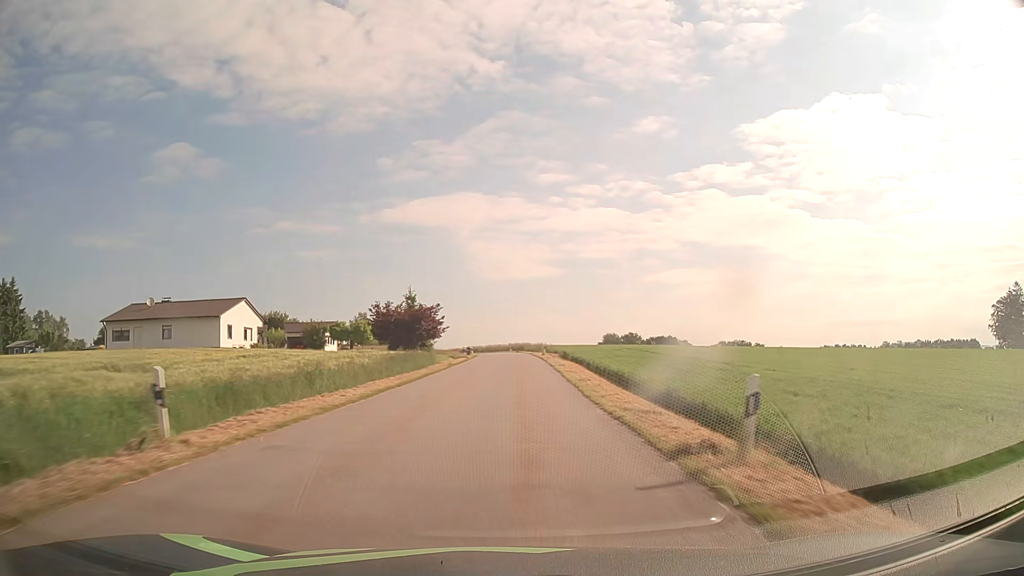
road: tertiary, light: Day
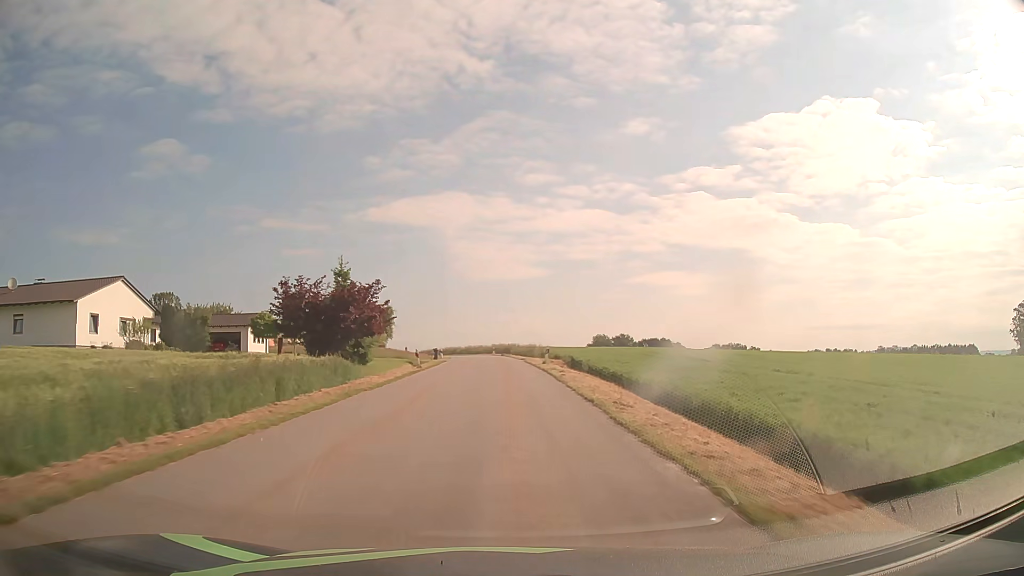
(+0.4, +21.9) m; +2°
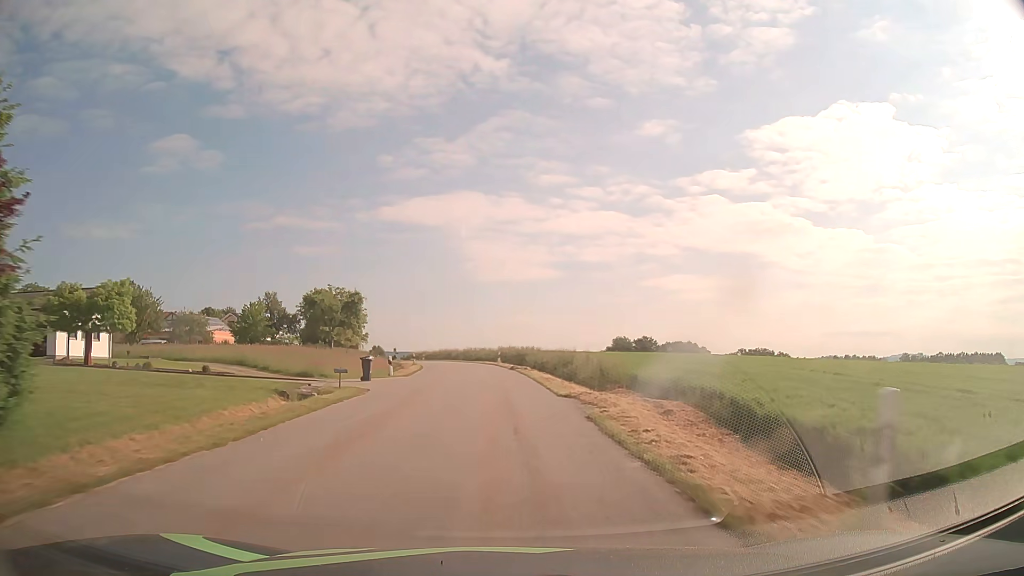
(0.0, +32.1) m; -1°
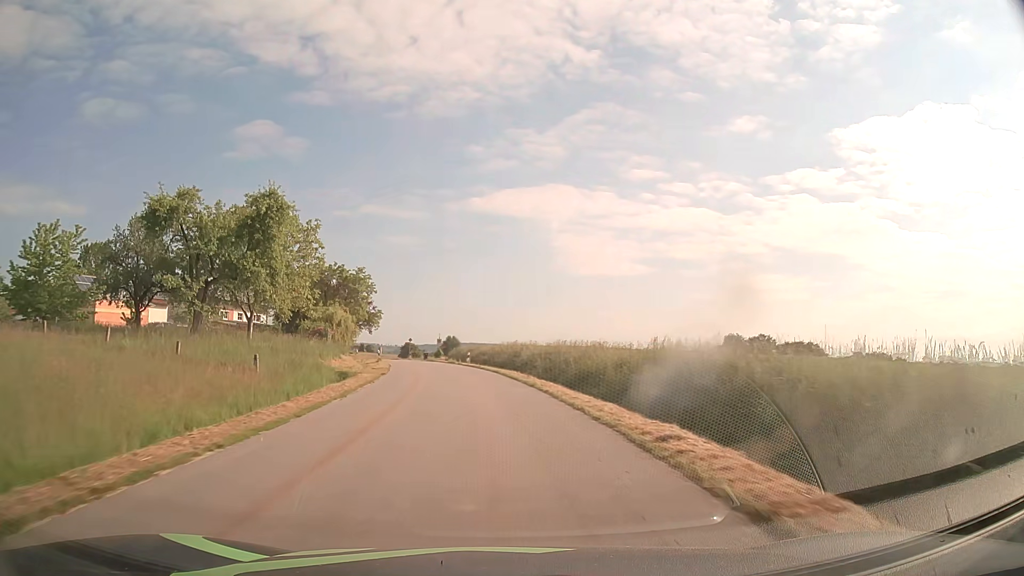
(-2.7, +51.8) m; -7°
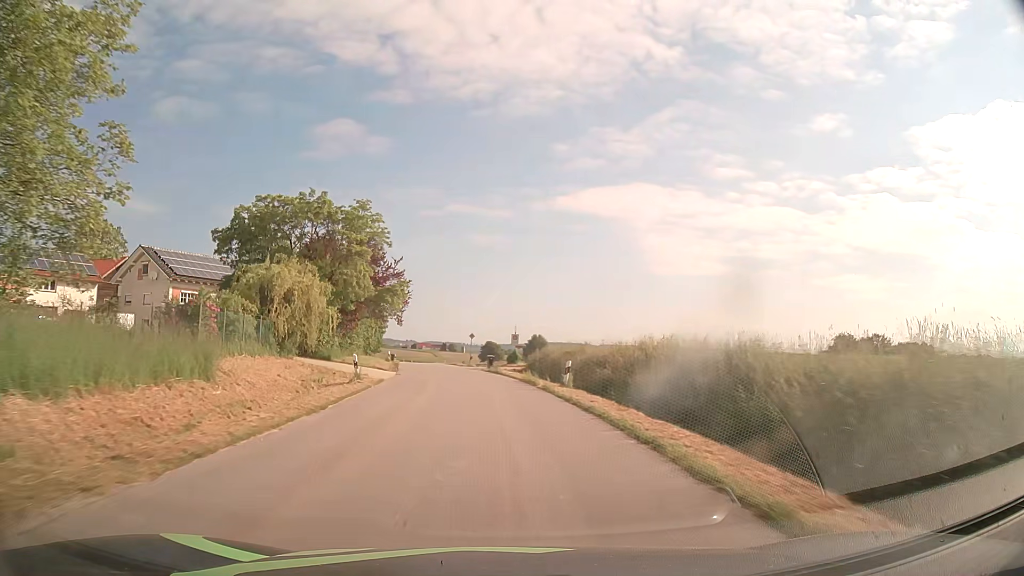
(-2.0, +30.7) m; -7°
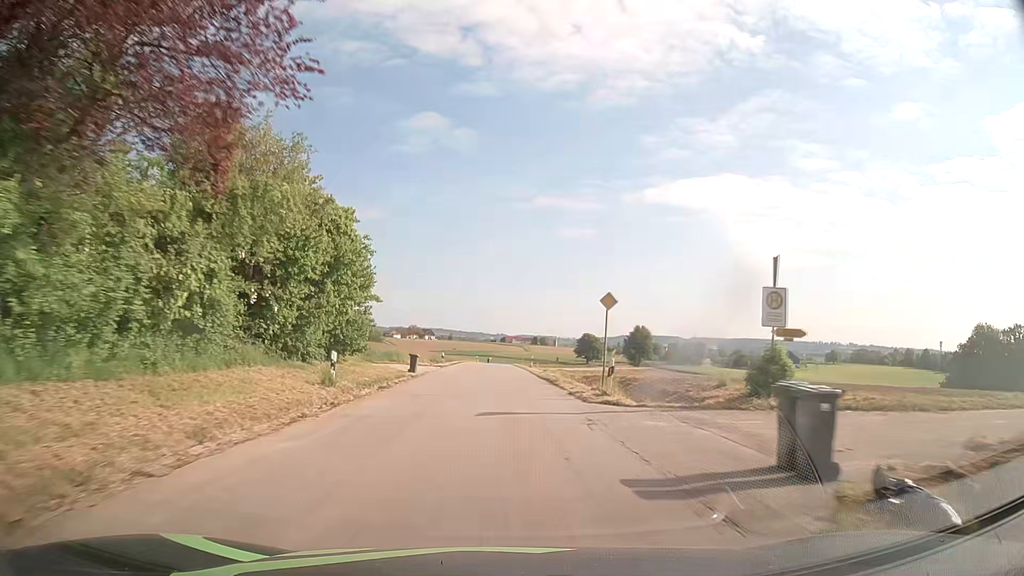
(-3.3, +40.9) m; -8°
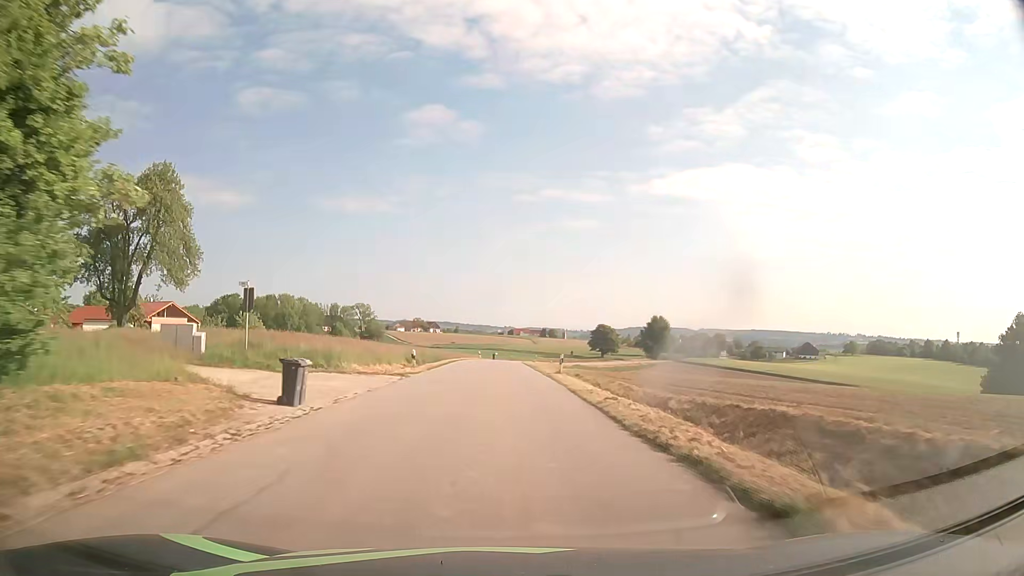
(-0.2, +20.6) m; -1°
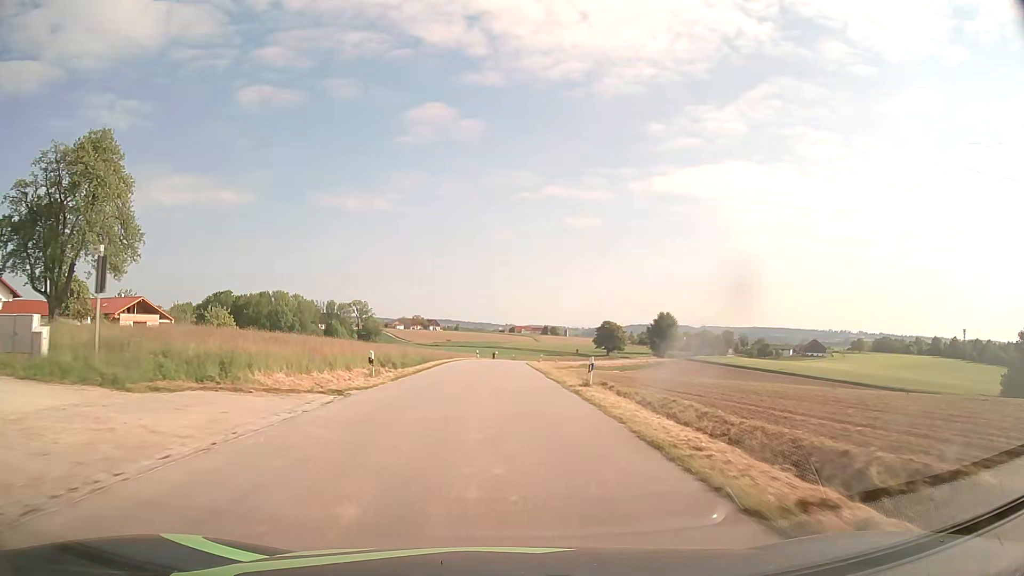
(0.0, +10.2) m; 0°
(0, +10) (0, +20) (0, +30) (0, +40) (0, +50) (0, +60) (0, +70) (+1, +80) (+2, +90) (+3, +100) m
